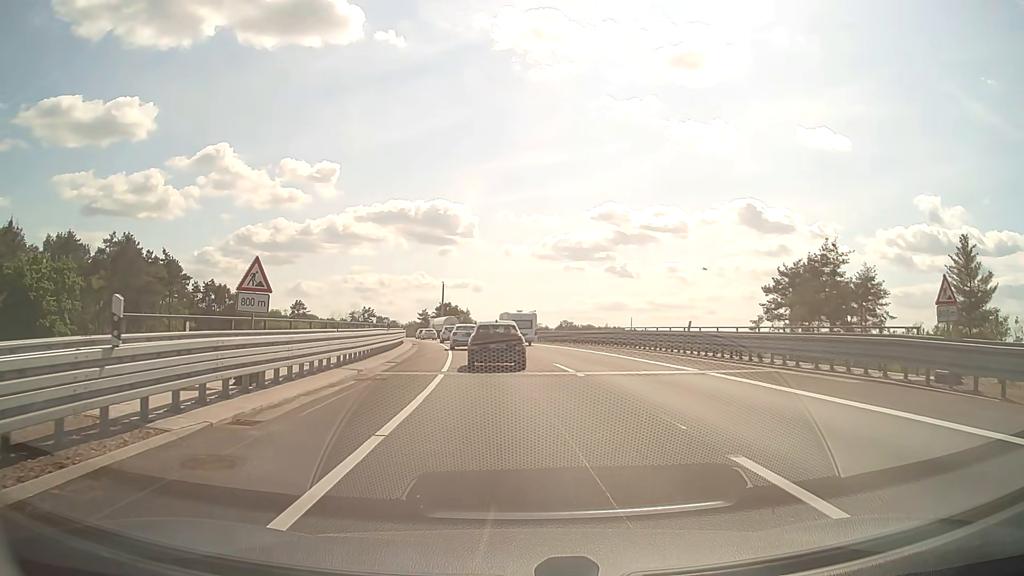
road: motorway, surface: asphalt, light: Day
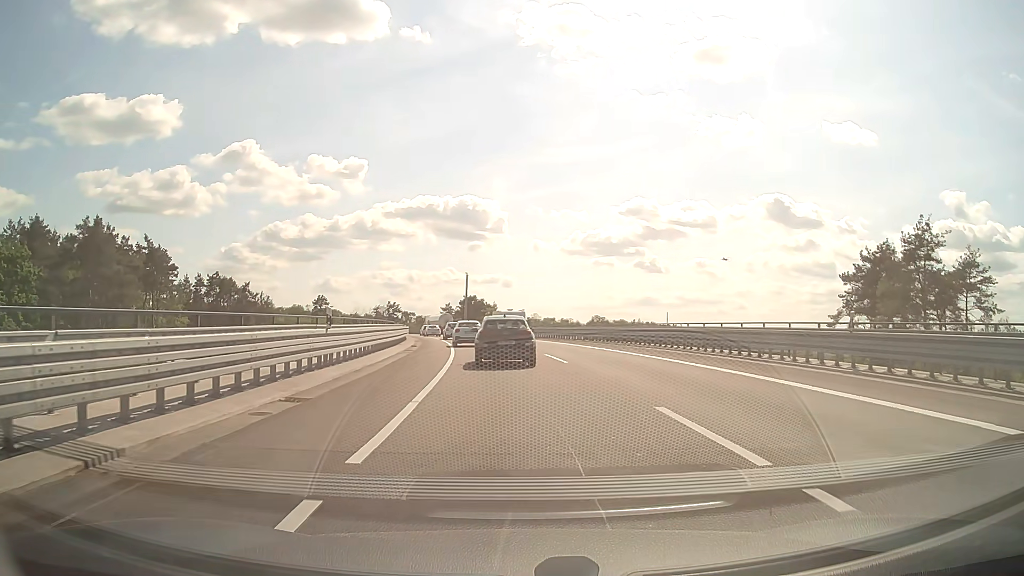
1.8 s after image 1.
(-0.4, +14.3) m; -3°
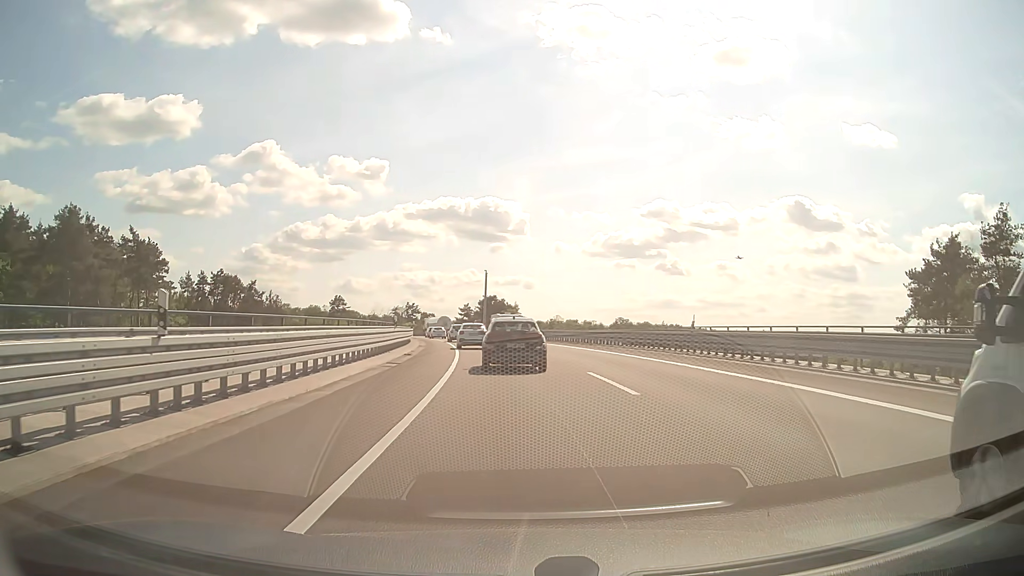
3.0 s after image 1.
(-0.1, +9.5) m; -1°
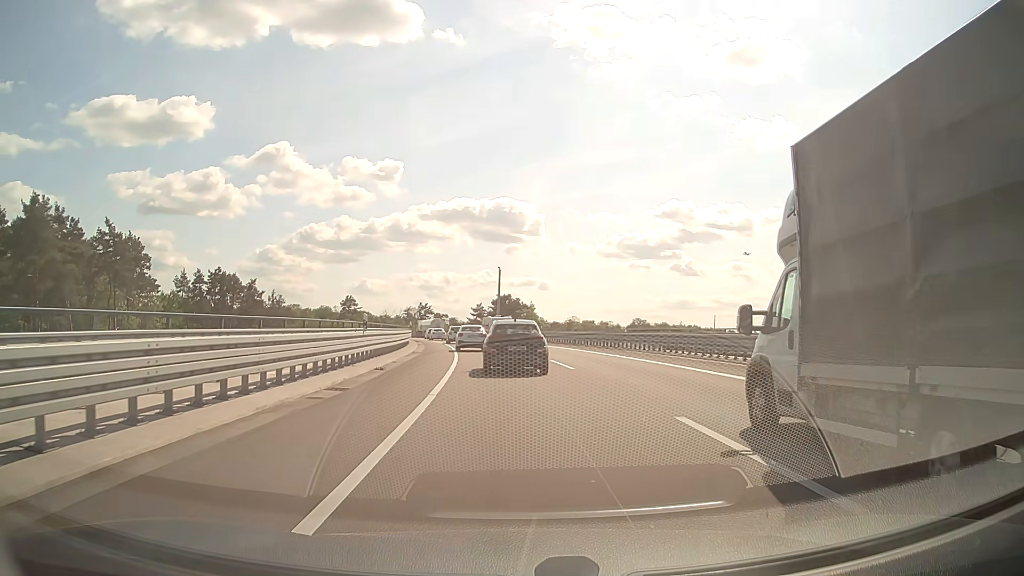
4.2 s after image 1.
(-0.1, +9.1) m; -1°
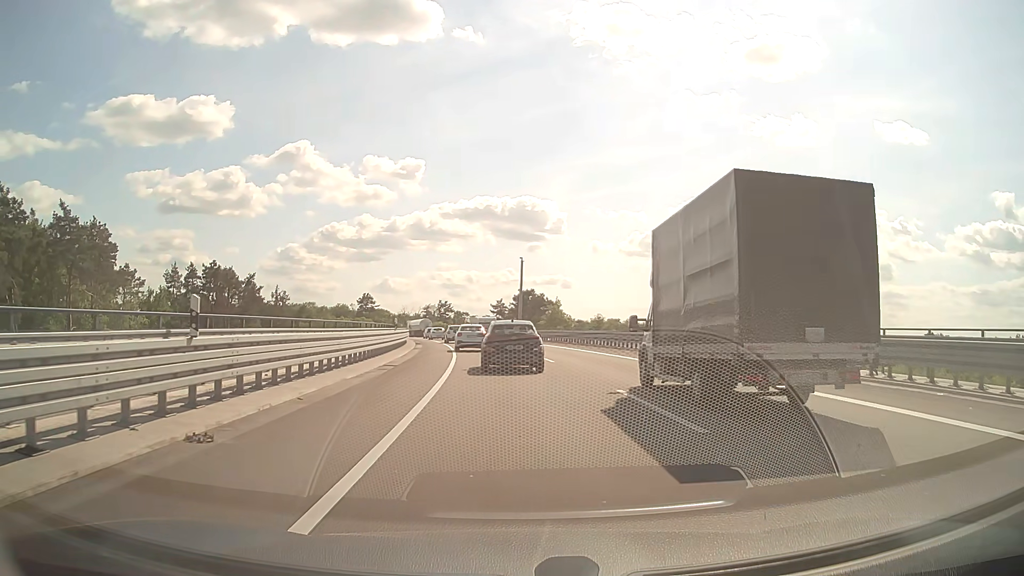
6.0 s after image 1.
(-0.2, +13.4) m; -2°
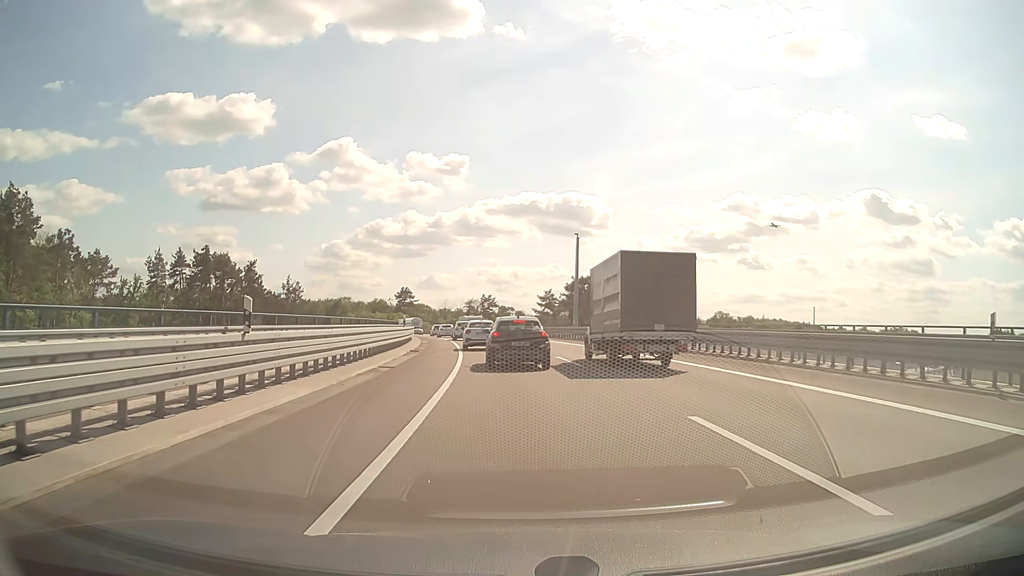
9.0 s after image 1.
(-0.9, +22.6) m; -4°
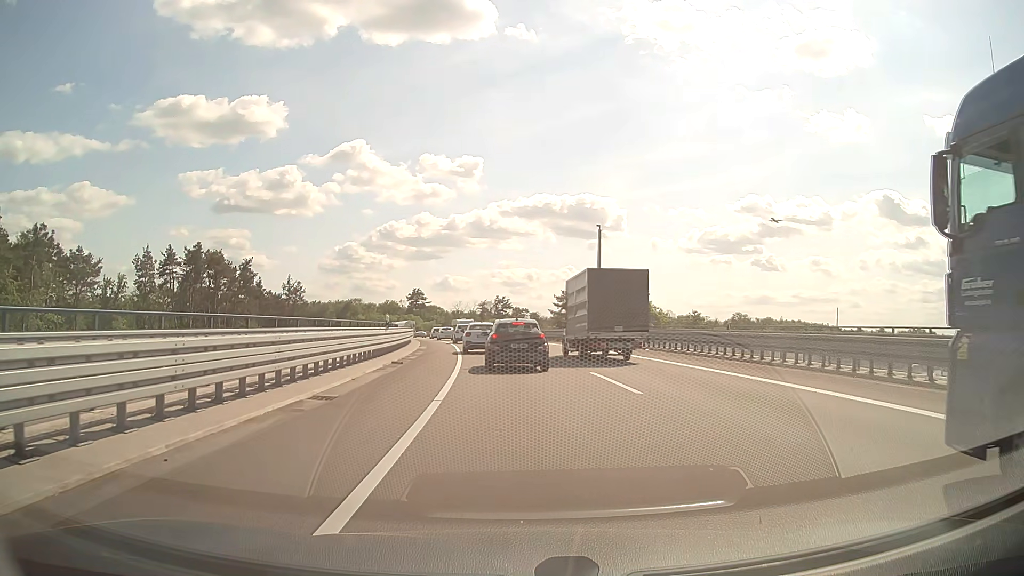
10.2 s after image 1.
(-0.1, +8.1) m; -2°
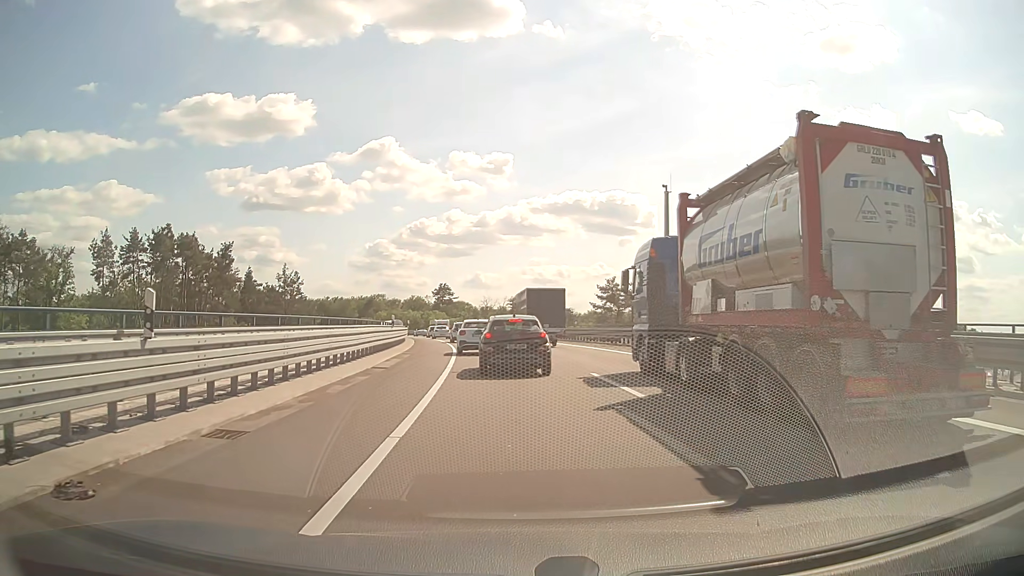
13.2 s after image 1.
(-0.2, +19.2) m; -2°
(0, +10) (-1, +20) (-1, +30) (-2, +40) (-3, +50) (-5, +60) (-7, +70) (-9, +79) (-11, +89) (-14, +99) m
